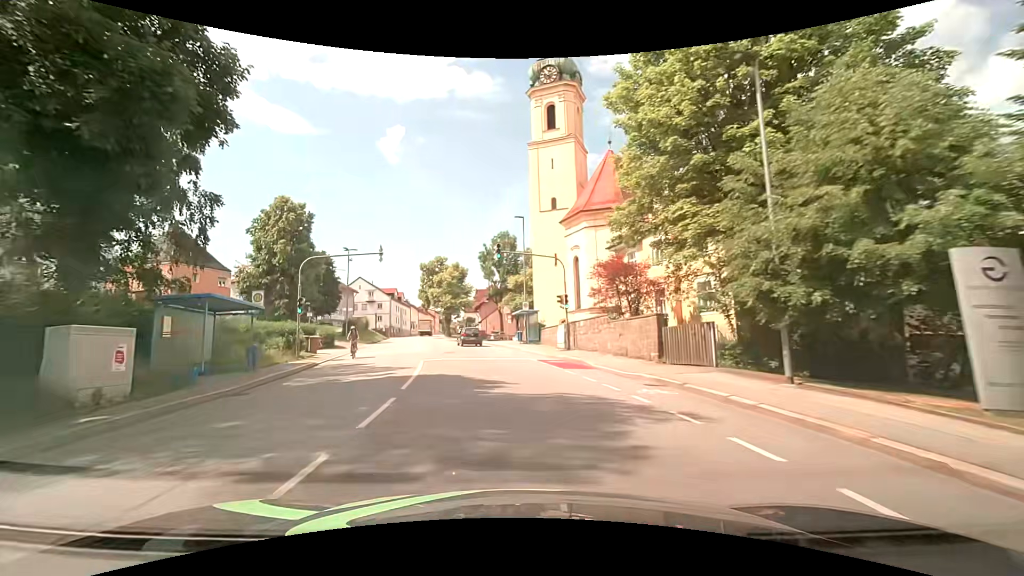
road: tertiary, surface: asphalt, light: Day
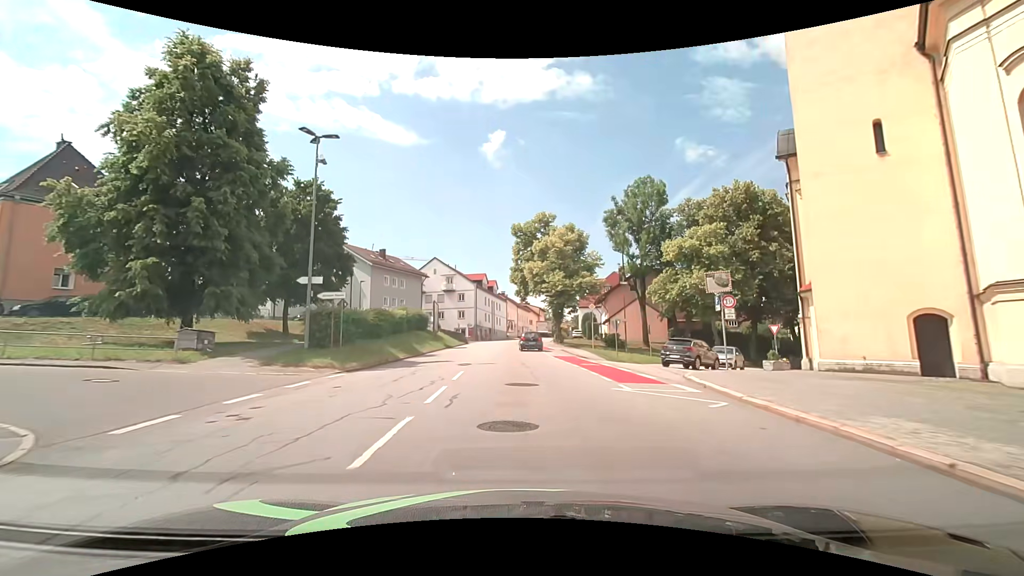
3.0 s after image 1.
(-5.2, +36.6) m; -12°
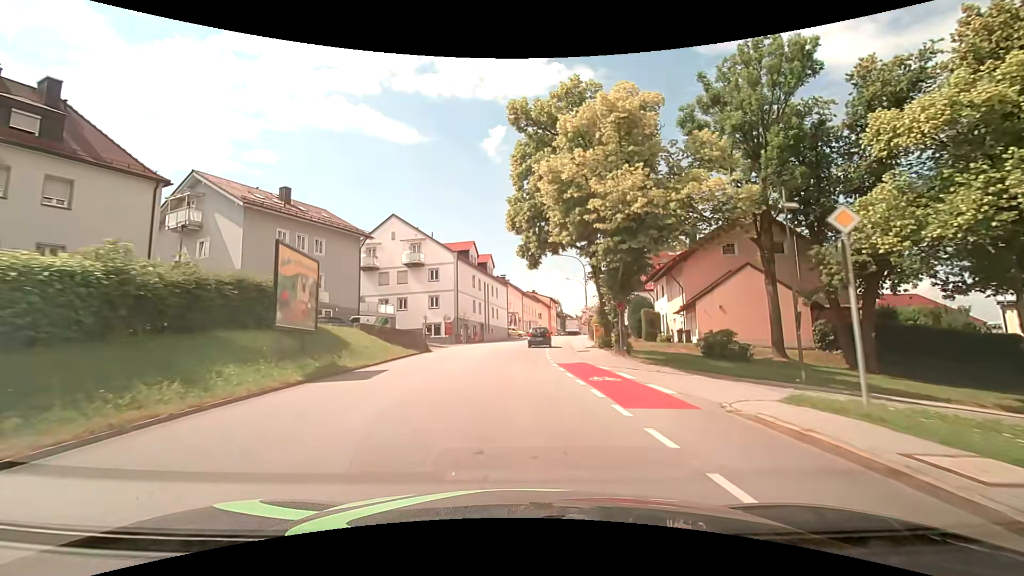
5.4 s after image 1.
(-0.3, +30.4) m; -1°
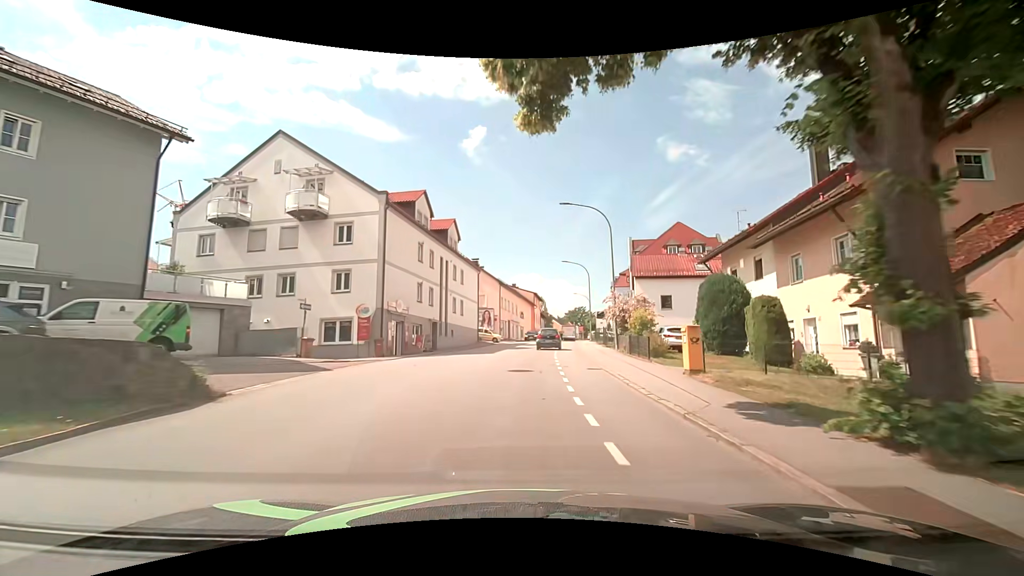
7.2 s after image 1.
(+0.1, +22.7) m; +2°
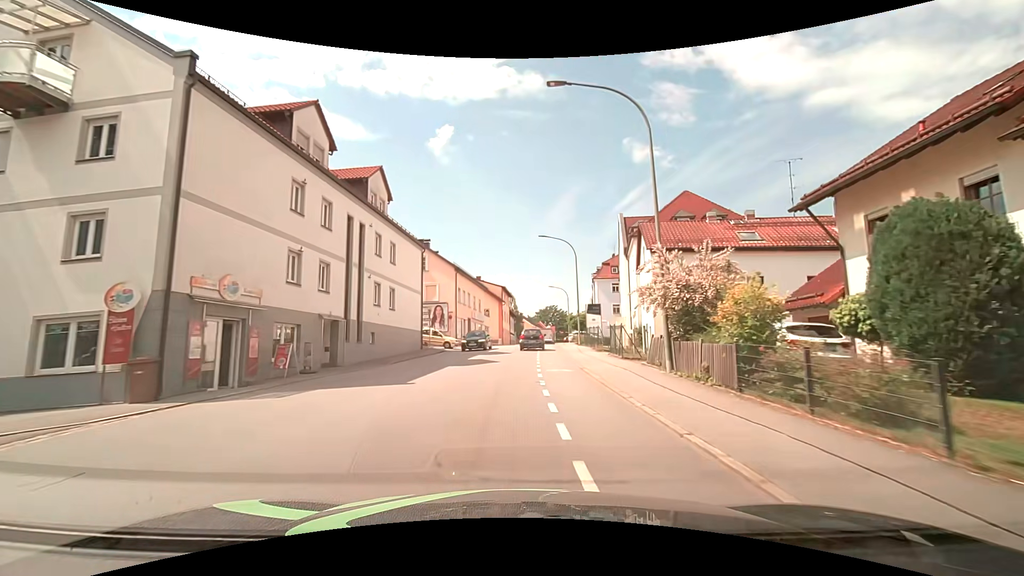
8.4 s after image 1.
(+0.6, +15.0) m; +4°
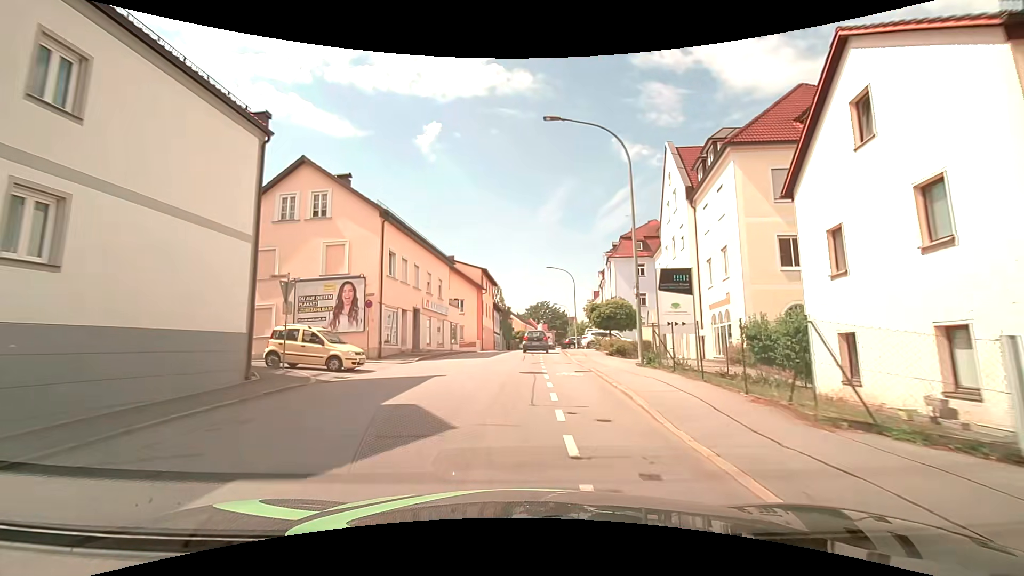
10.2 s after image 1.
(+0.3, +22.3) m; +2°
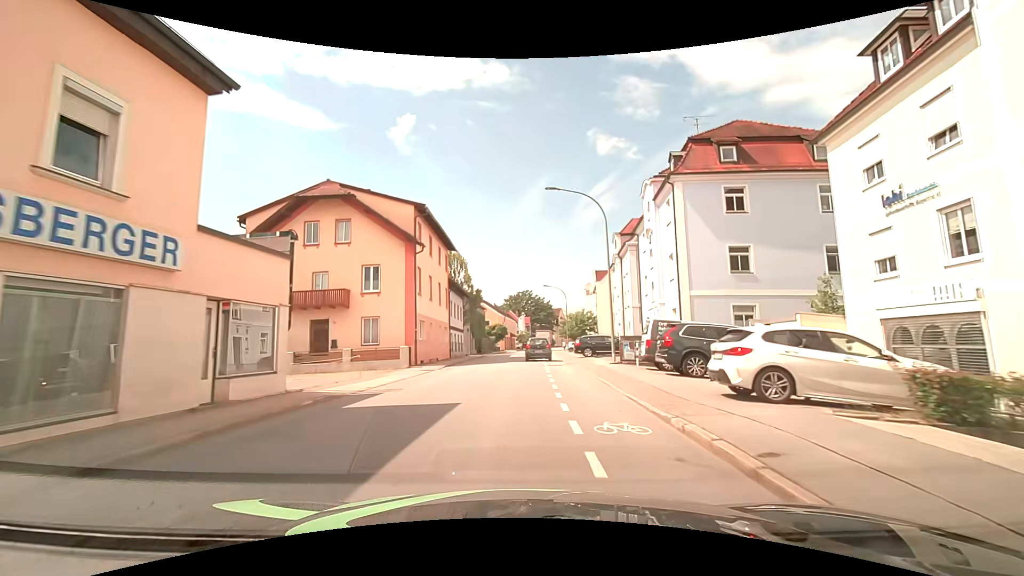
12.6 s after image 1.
(+0.2, +28.8) m; +1°
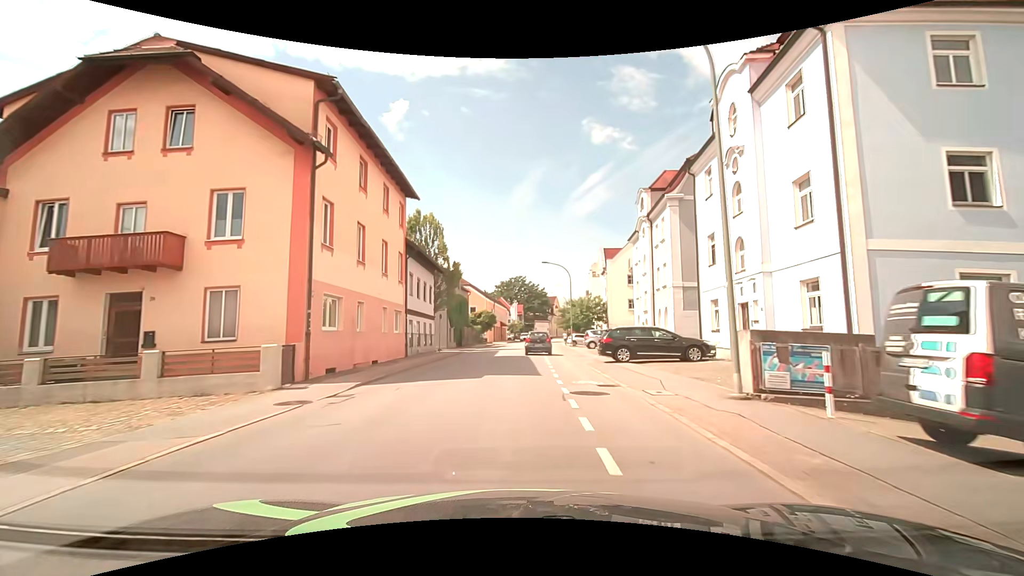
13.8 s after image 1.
(+0.2, +14.0) m; +1°
(0, +10) (0, +20) (+1, +30) (+1, +40) (+1, +50) (+2, +60) (+2, +70) (+3, +80) (+4, +90) (+5, +100) m
